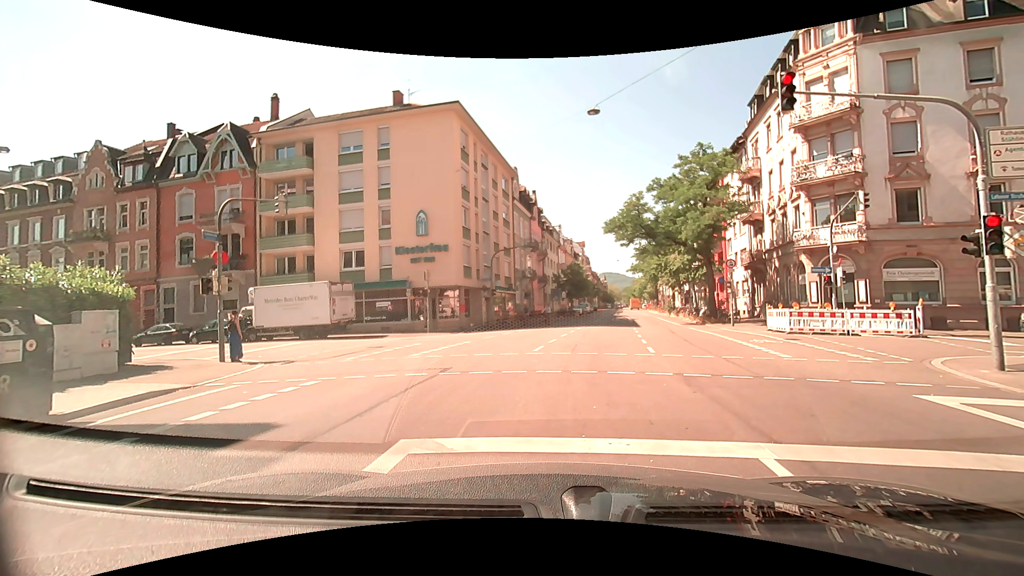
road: secondary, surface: asphalt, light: Day
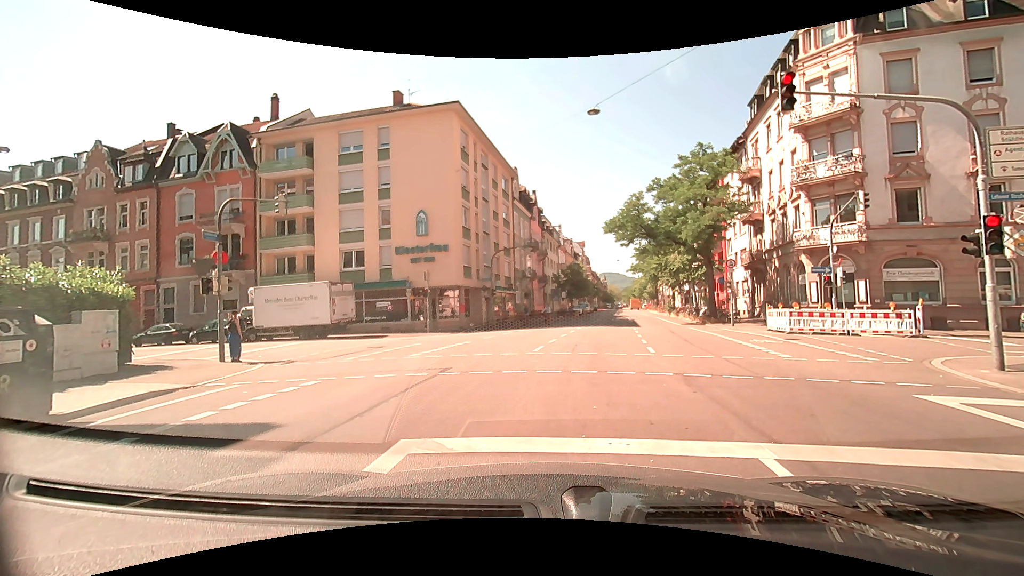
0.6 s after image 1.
(0.0, 0.0) m; 0°
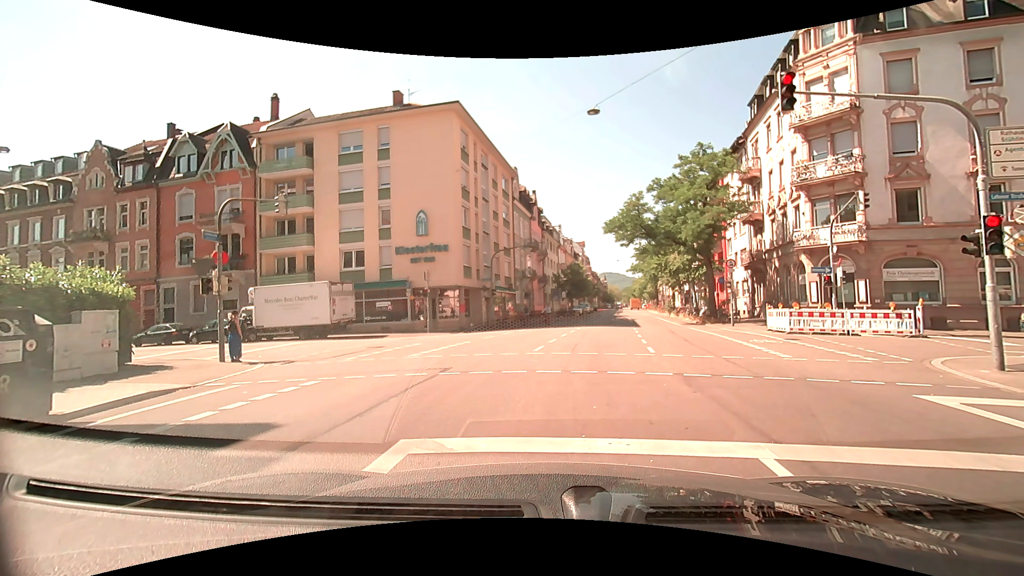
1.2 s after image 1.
(0.0, 0.0) m; 0°
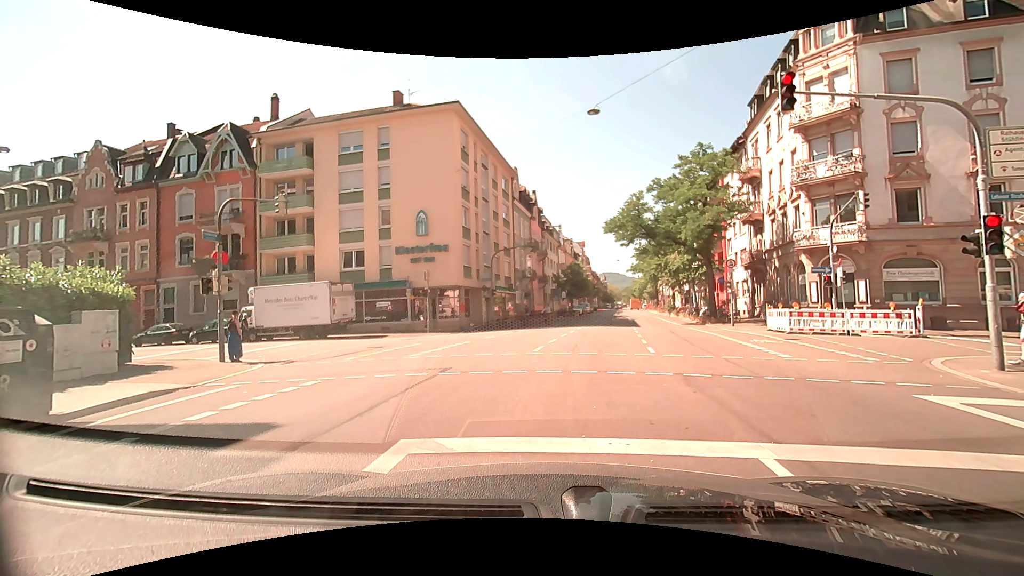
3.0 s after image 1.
(0.0, 0.0) m; 0°
